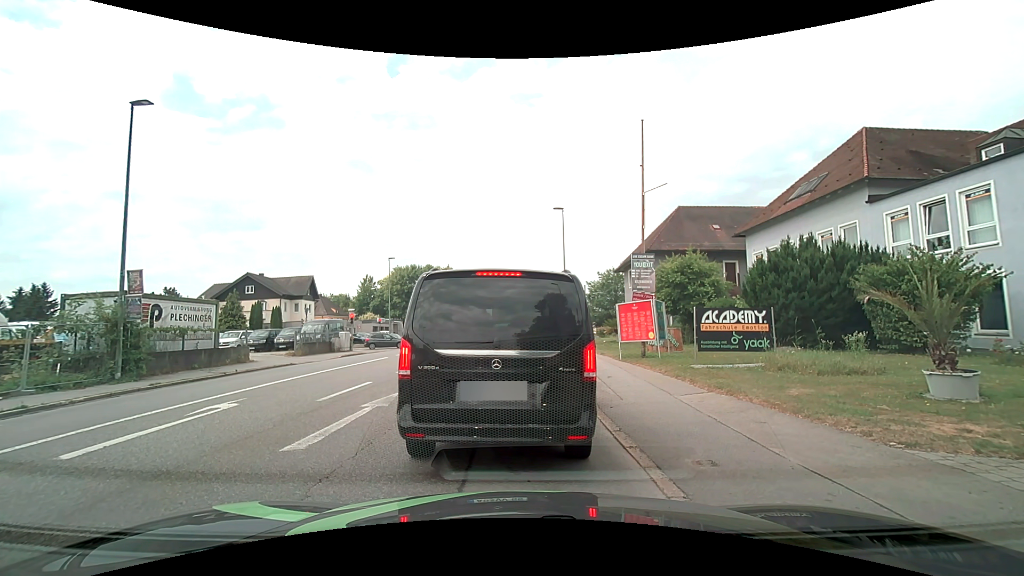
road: tertiary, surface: asphalt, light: Day
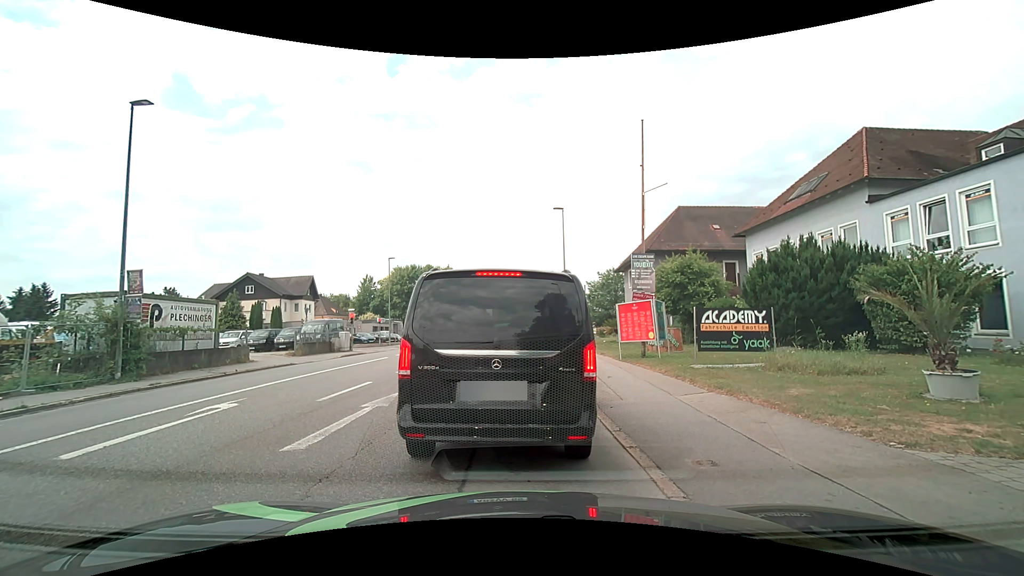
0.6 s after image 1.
(0.0, 0.0) m; 0°
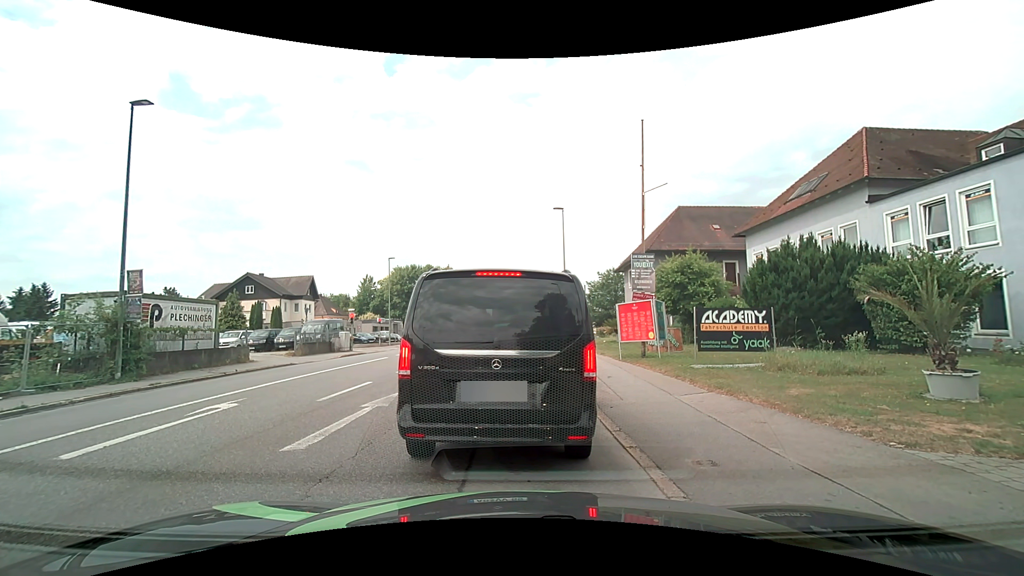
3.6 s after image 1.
(0.0, 0.0) m; 0°
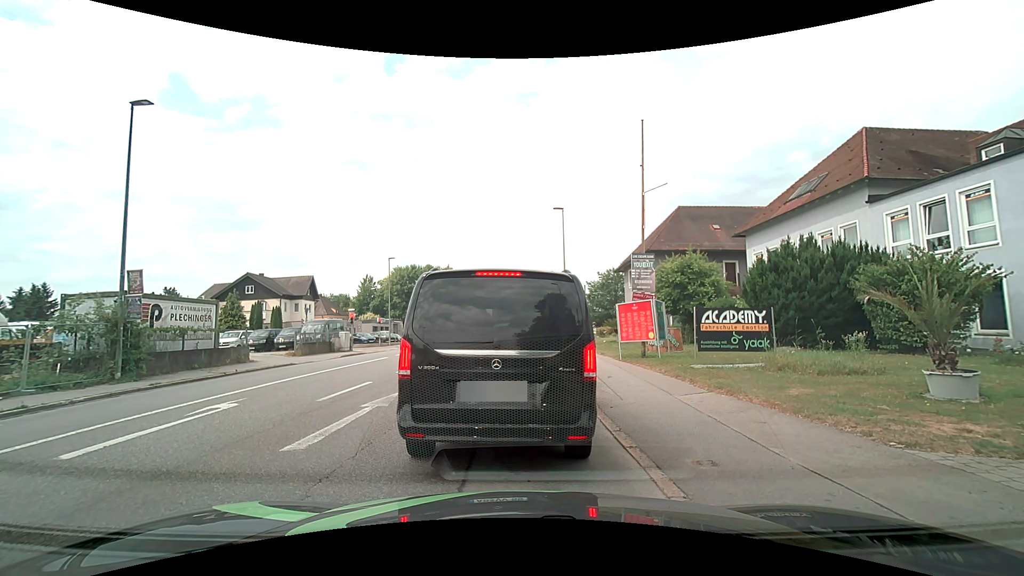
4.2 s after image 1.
(0.0, 0.0) m; 0°
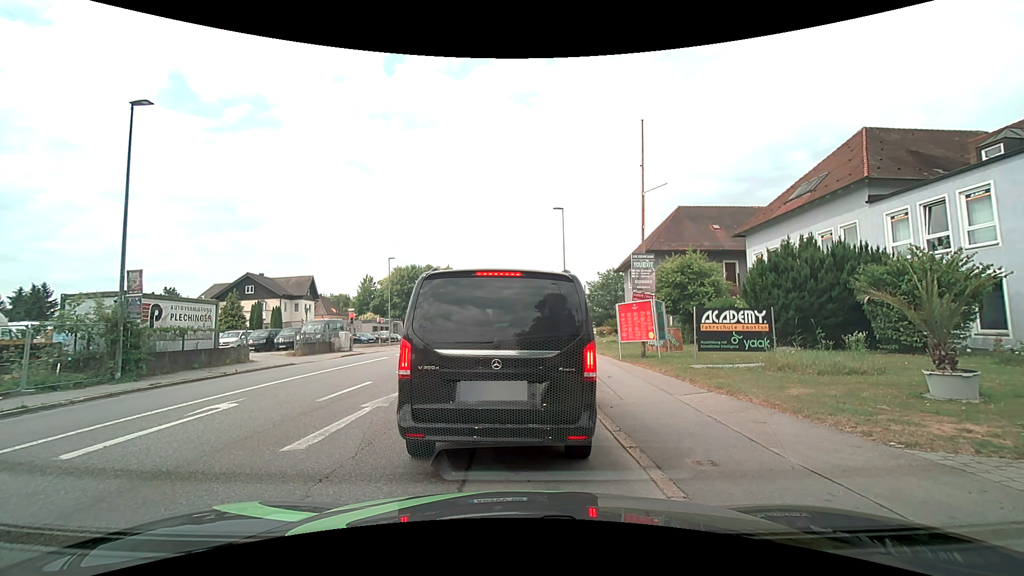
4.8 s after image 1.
(0.0, 0.0) m; 0°
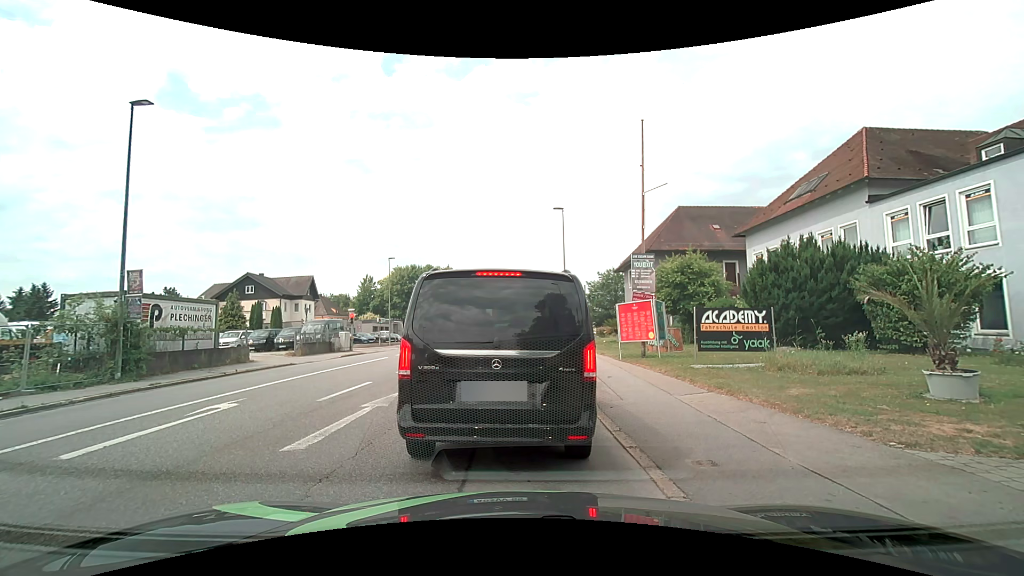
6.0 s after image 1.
(0.0, 0.0) m; 0°
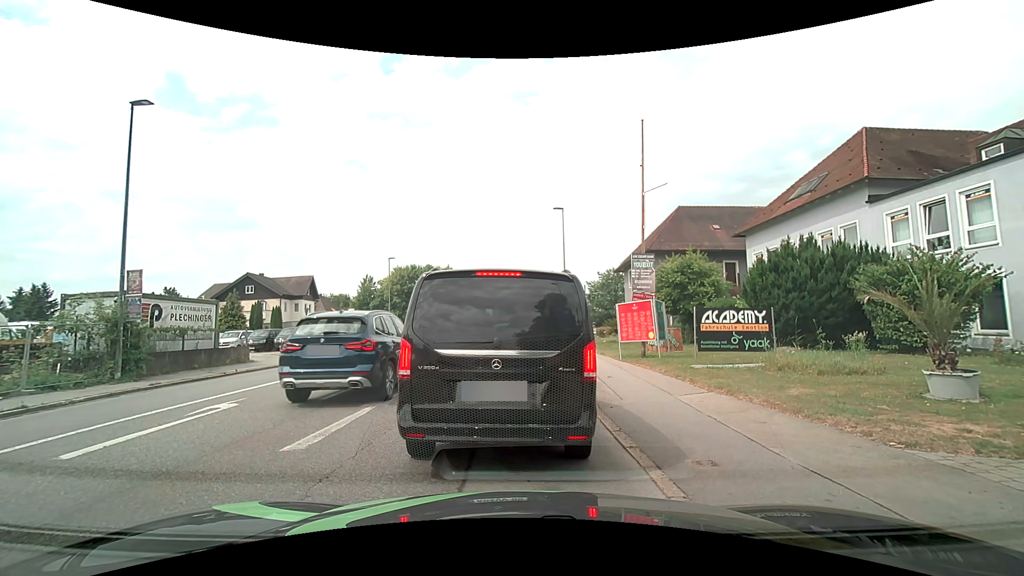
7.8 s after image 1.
(0.0, 0.0) m; 0°
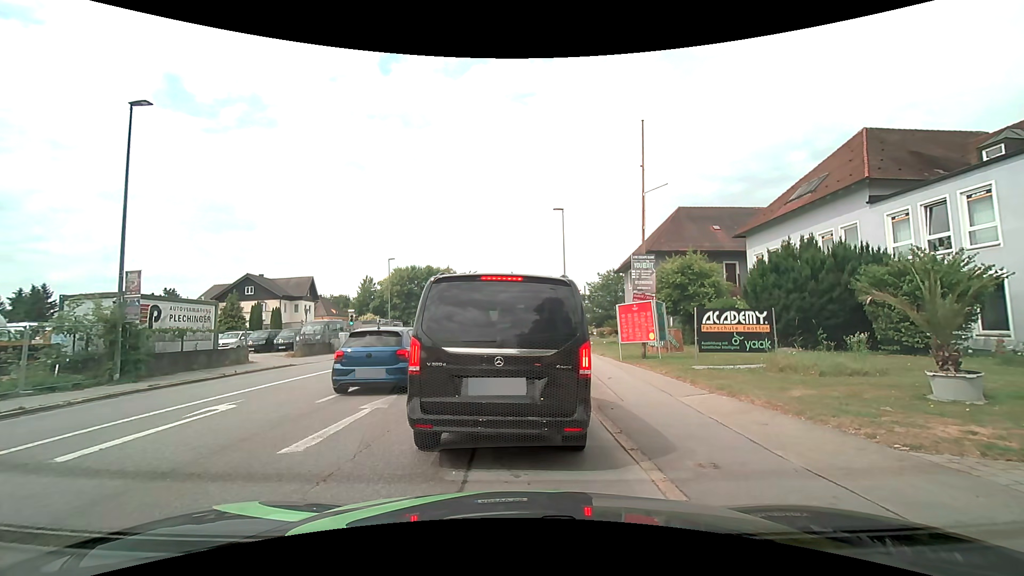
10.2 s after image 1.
(0.0, 0.0) m; 0°
